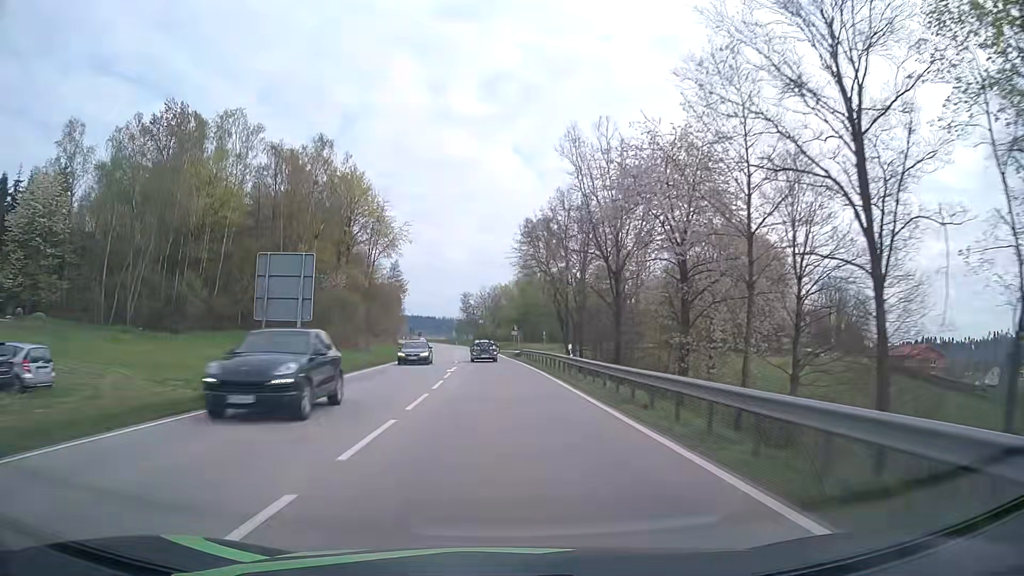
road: primary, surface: asphalt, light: Day
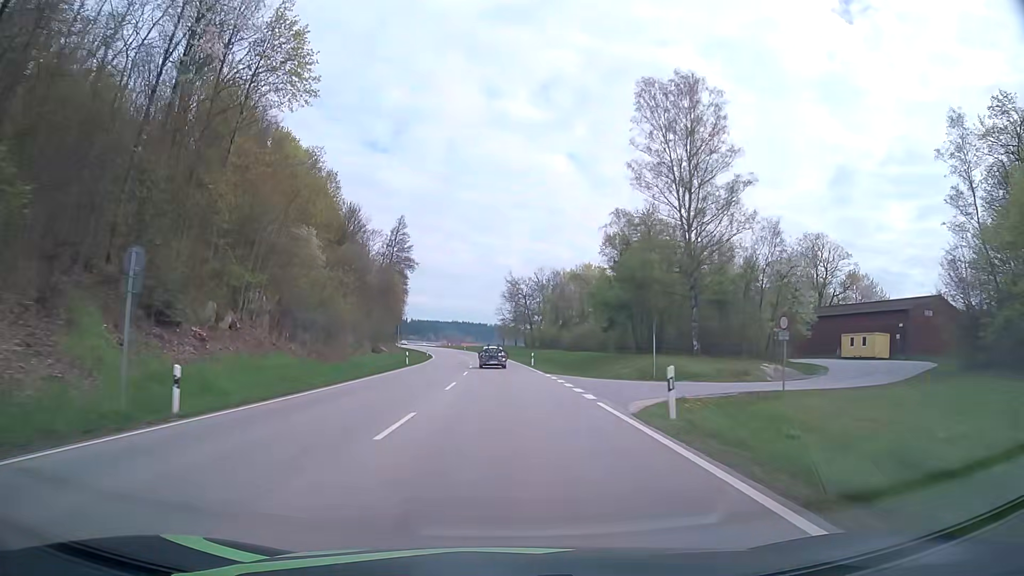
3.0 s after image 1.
(-3.0, +69.9) m; -5°
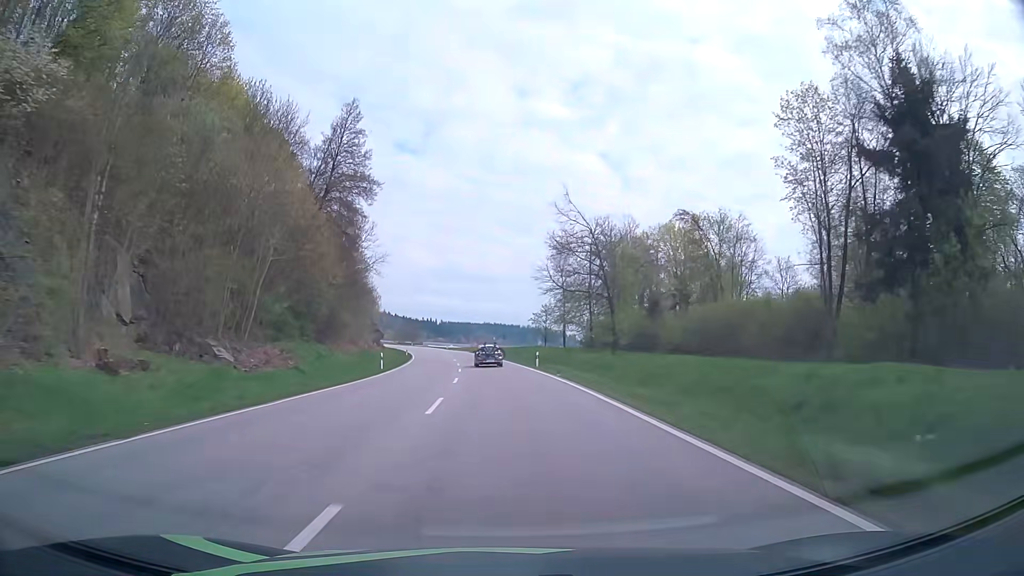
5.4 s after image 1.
(-1.4, +55.9) m; -3°
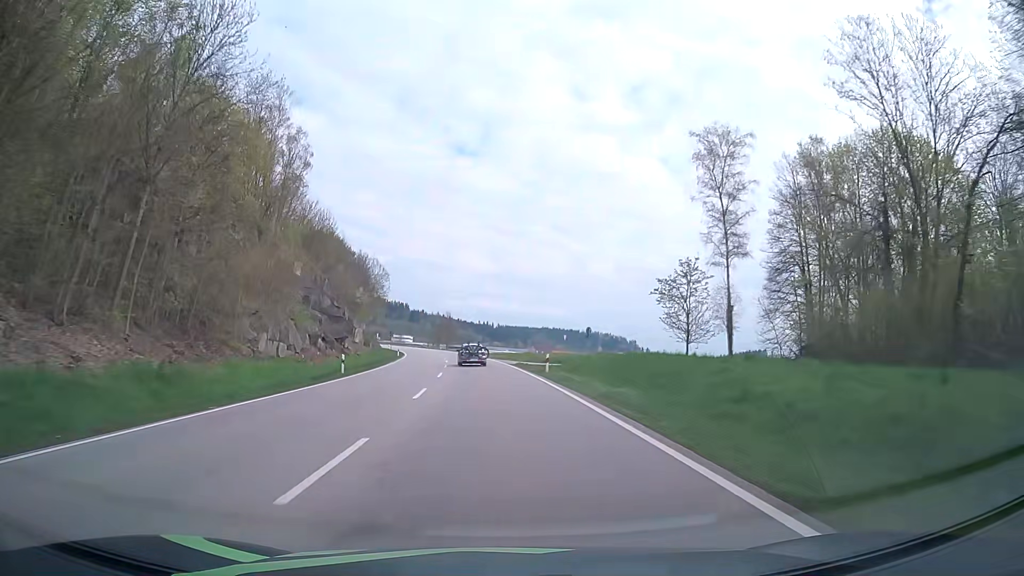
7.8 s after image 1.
(-2.0, +55.7) m; -5°
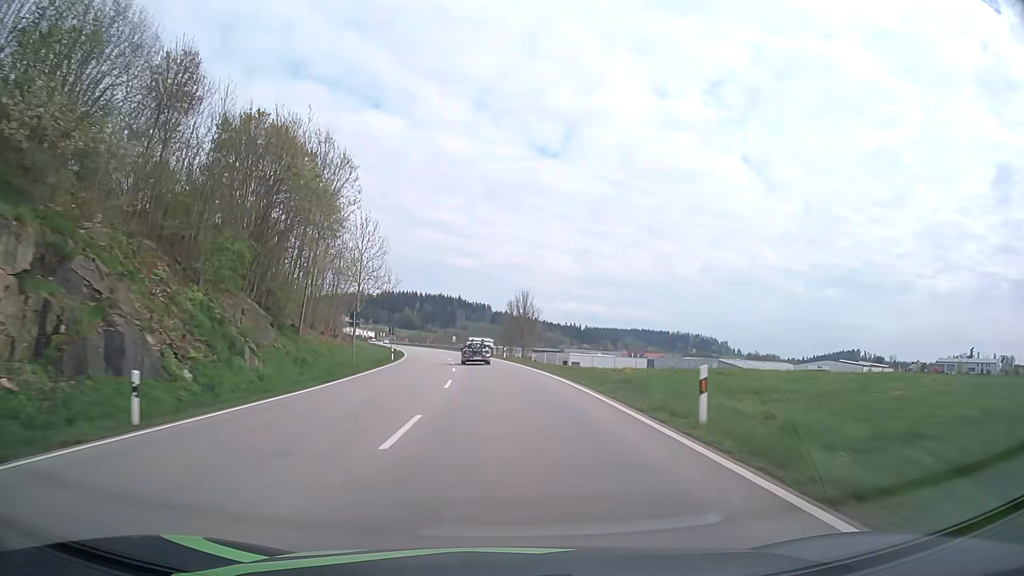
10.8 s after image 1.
(-4.4, +68.6) m; -7°
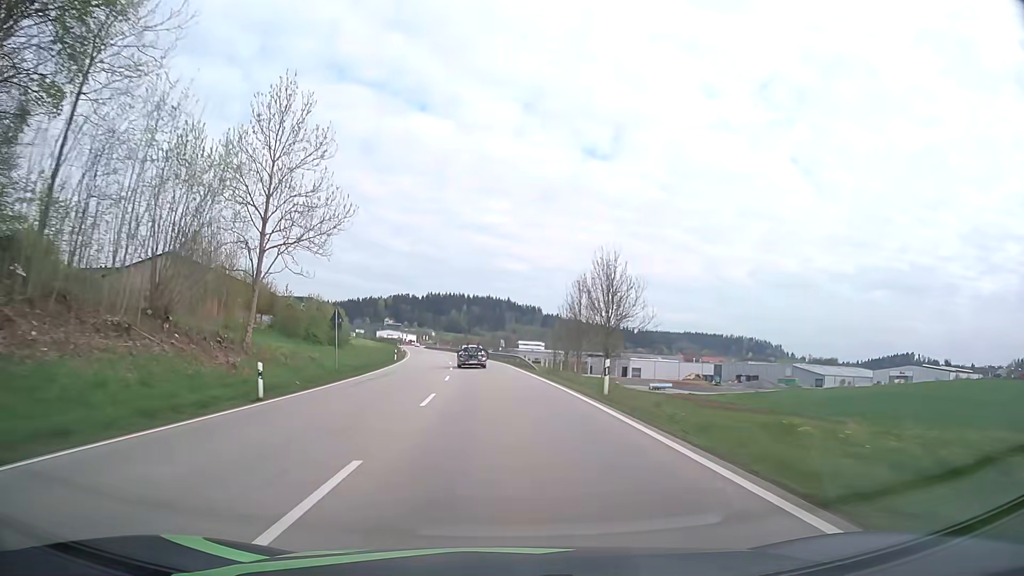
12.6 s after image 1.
(-1.4, +40.6) m; -4°
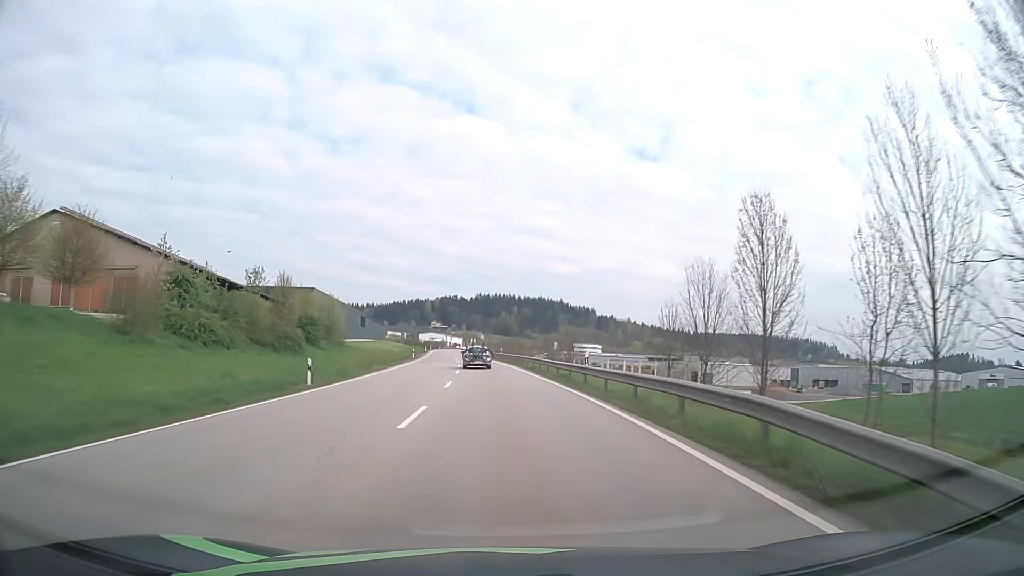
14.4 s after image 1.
(-1.5, +40.6) m; -4°
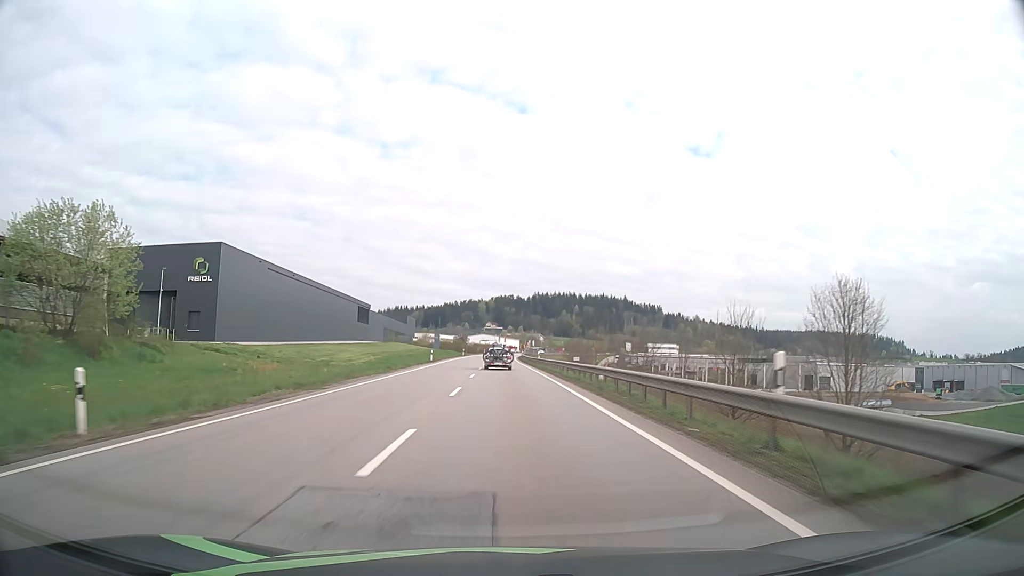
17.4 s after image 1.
(-3.3, +68.0) m; -5°
(0, +10) (0, +20) (0, +30) (0, +40) (0, +50) (0, +60) (0, +70) (-1, +80) (-1, +90) (-1, +100) m
